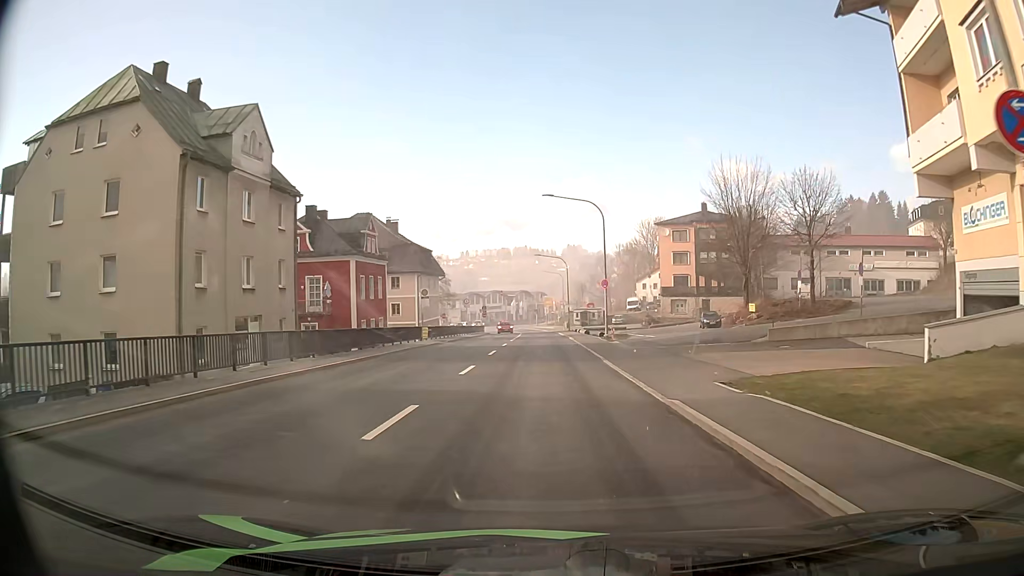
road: secondary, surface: asphalt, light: Day
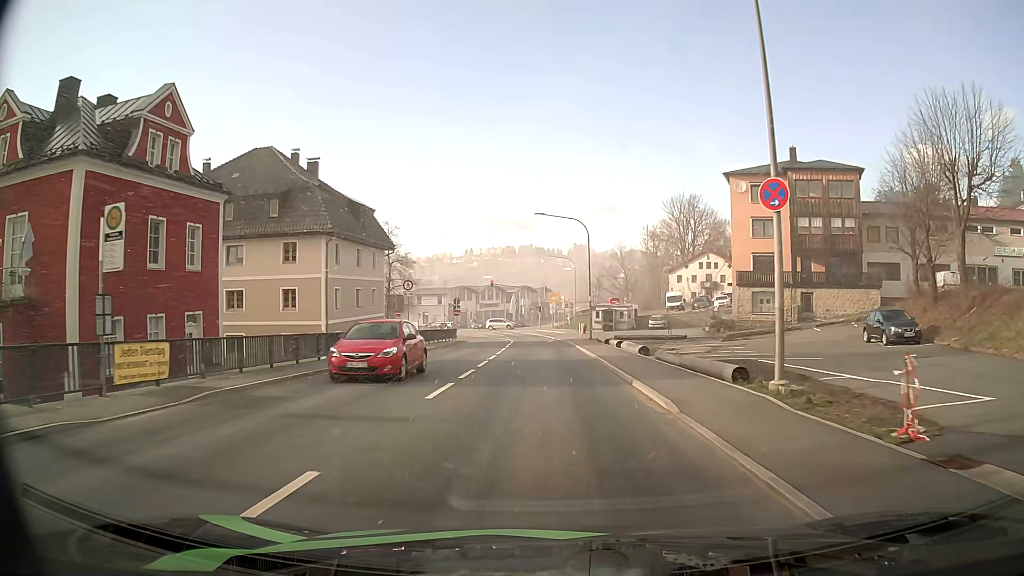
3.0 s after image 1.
(+0.4, +31.8) m; +1°
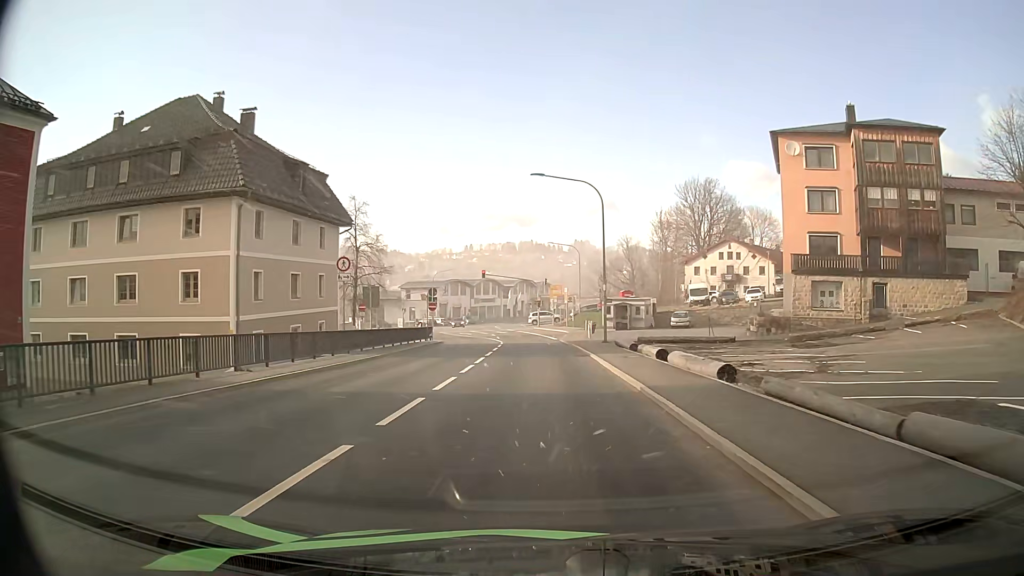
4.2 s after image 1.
(0.0, +12.3) m; 0°
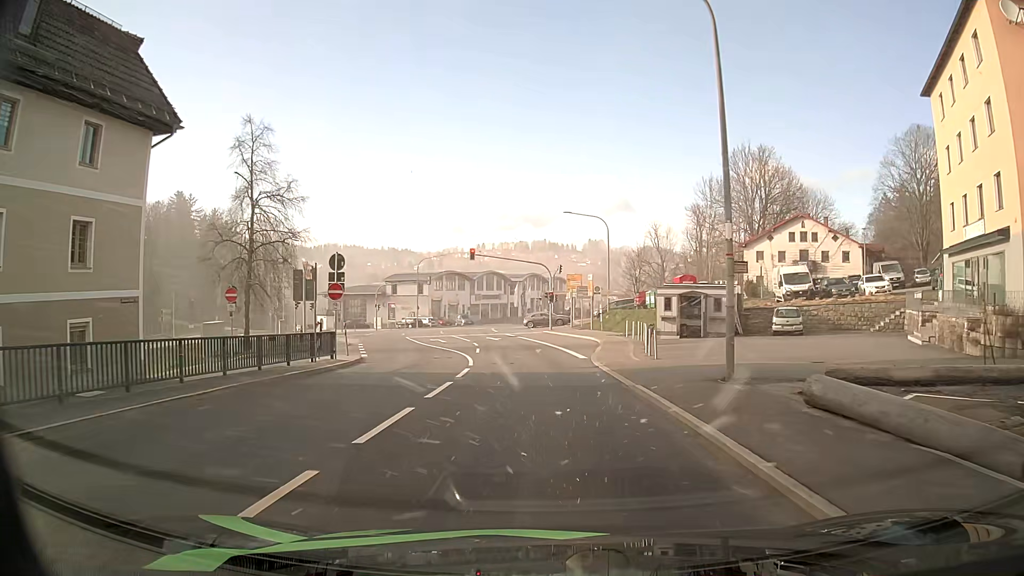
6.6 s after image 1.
(-0.2, +23.3) m; -1°
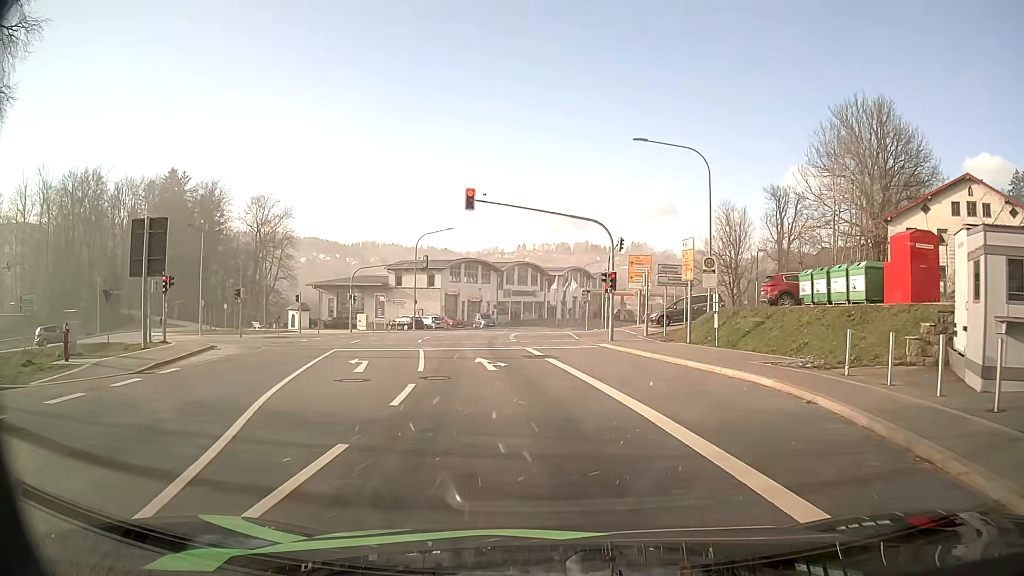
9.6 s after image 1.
(-0.6, +24.7) m; -4°
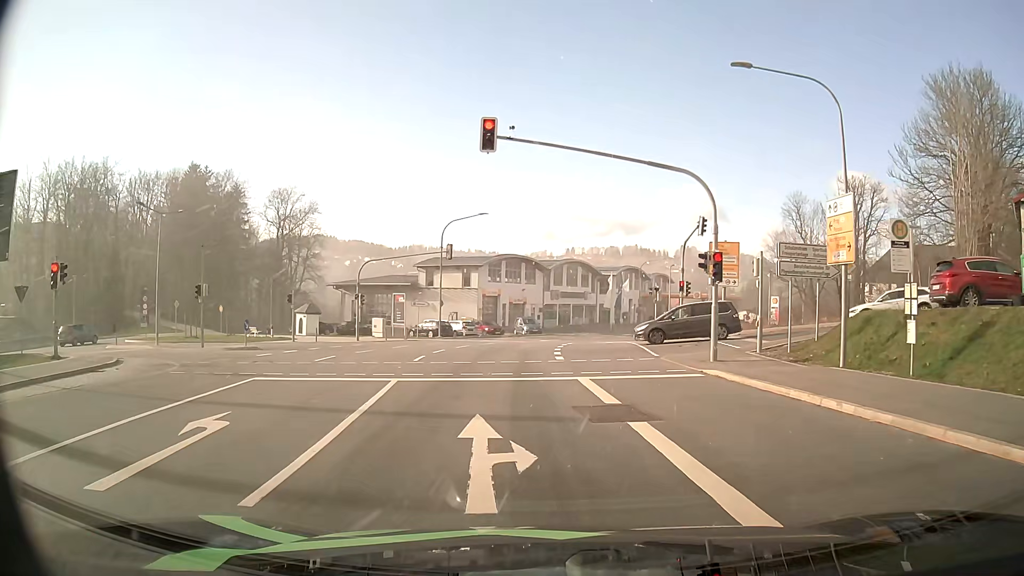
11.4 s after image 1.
(-0.3, +11.2) m; -4°
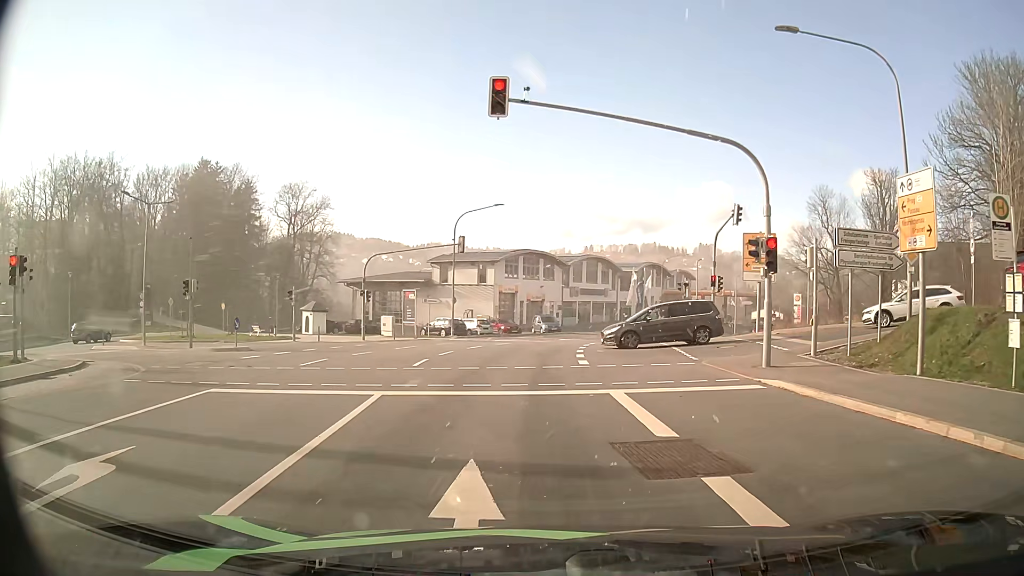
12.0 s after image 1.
(0.0, +3.1) m; -2°
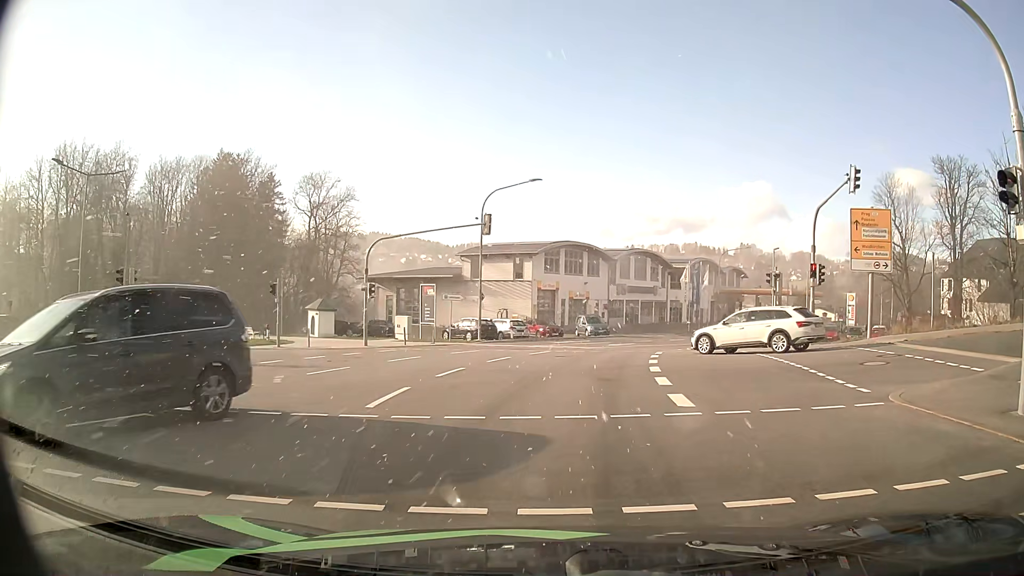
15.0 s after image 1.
(-0.3, +8.3) m; -2°
(0, +10) (+7, +17) (+16, +15) (+25, +11) (+34, +5) (+42, 0) (+50, -5) (+59, -11) (+67, -16) (+76, -21) m
